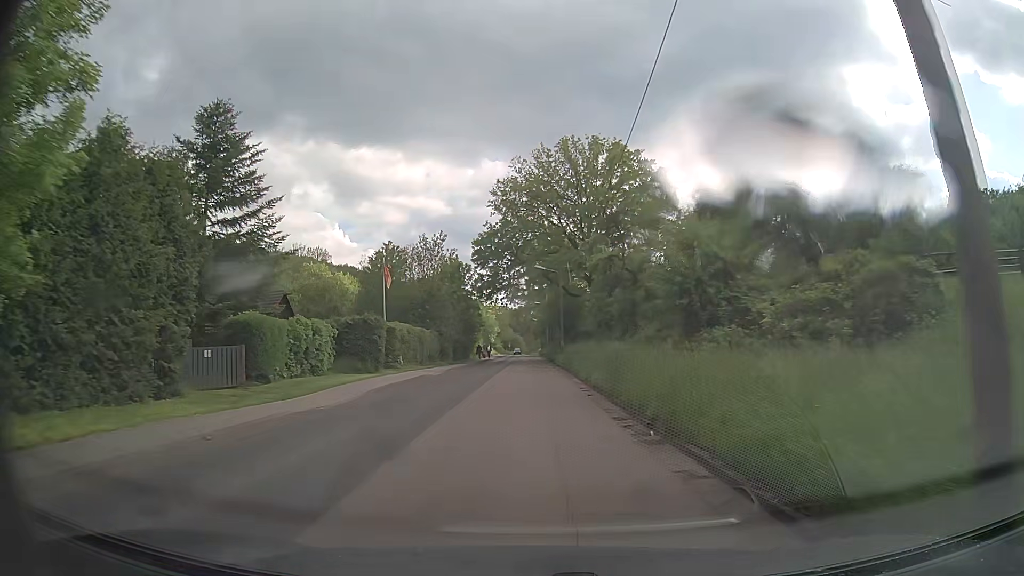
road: secondary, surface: asphalt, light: Day
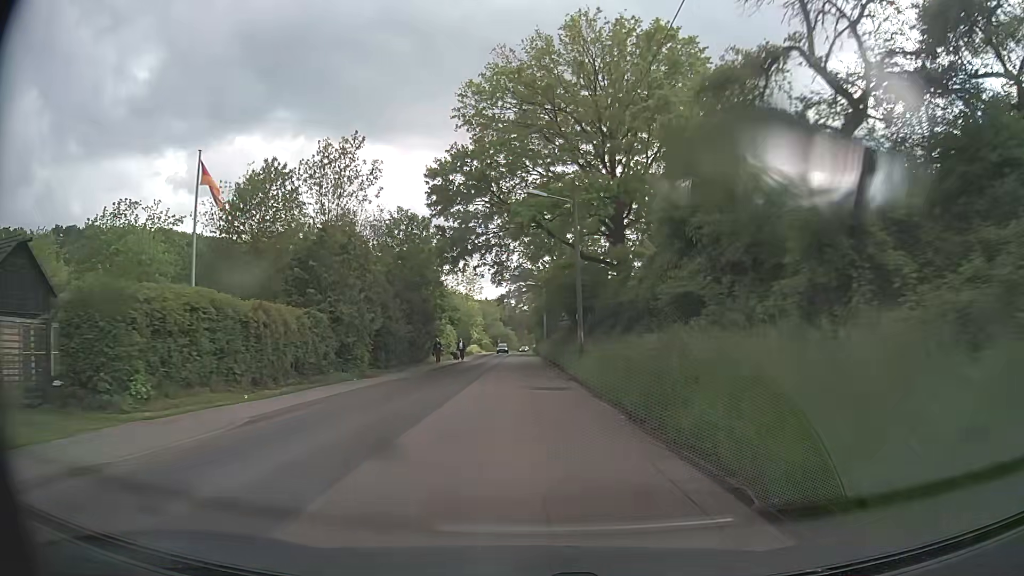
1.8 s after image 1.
(+0.1, +24.9) m; +1°
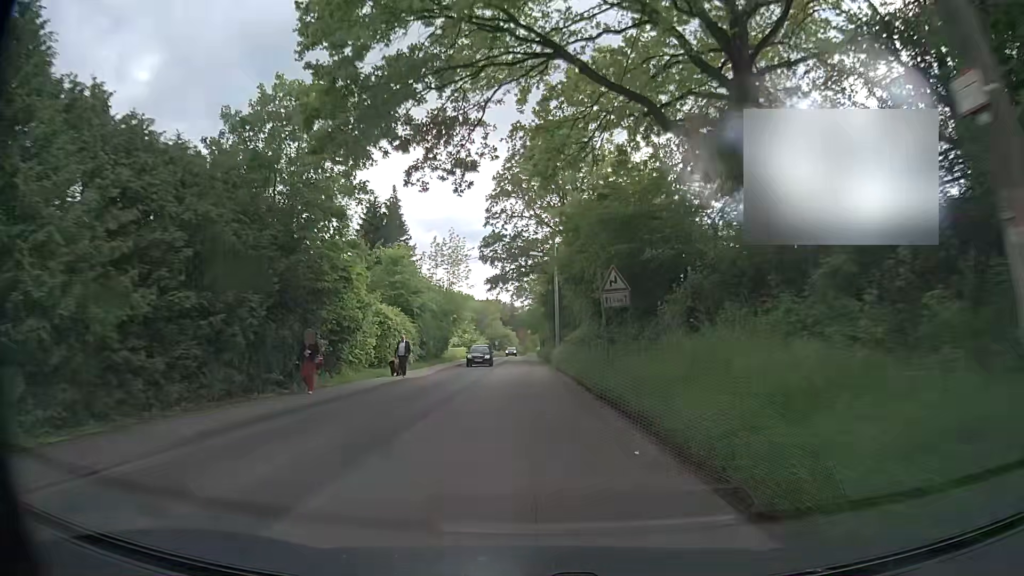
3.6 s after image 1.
(-0.2, +24.9) m; 0°
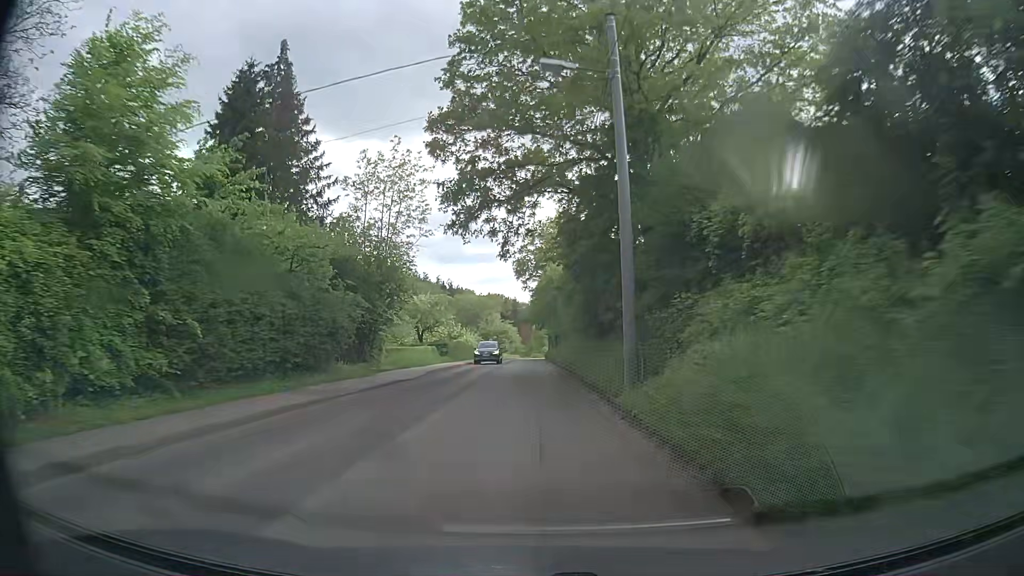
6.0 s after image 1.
(-0.2, +33.0) m; 0°
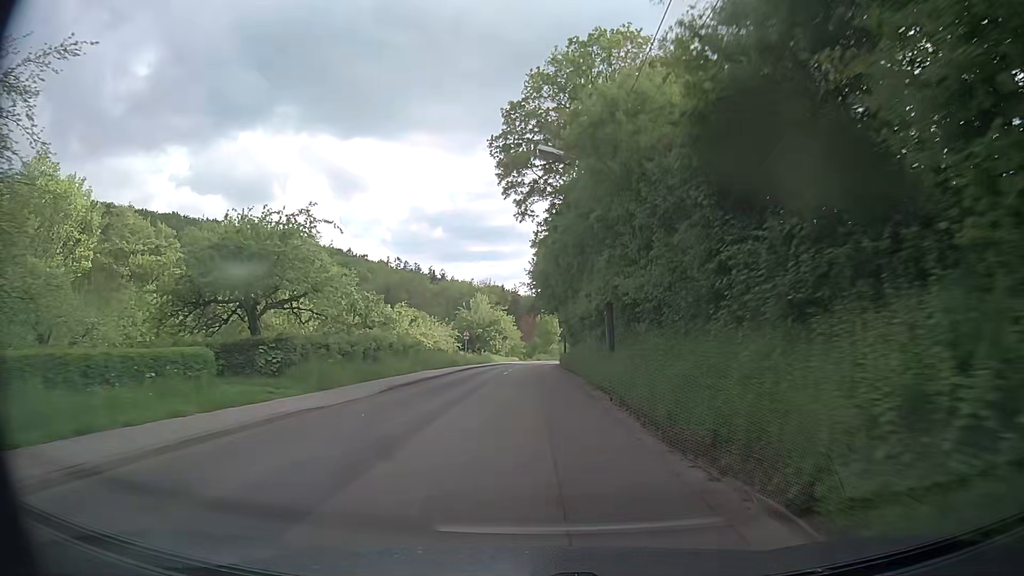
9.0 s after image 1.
(-0.3, +41.2) m; -1°
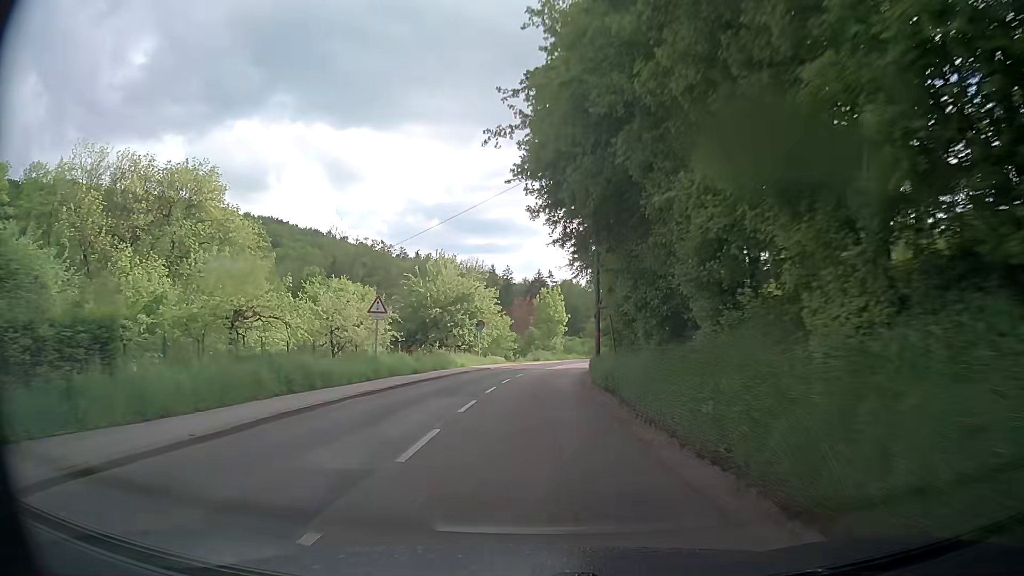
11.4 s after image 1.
(+0.1, +32.9) m; 0°
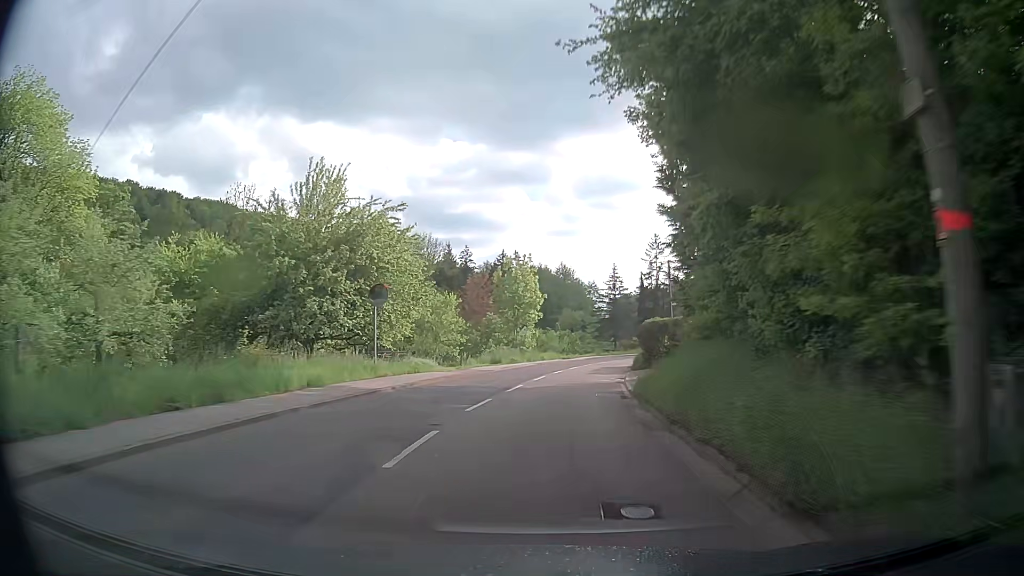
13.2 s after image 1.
(+0.3, +24.8) m; +3°
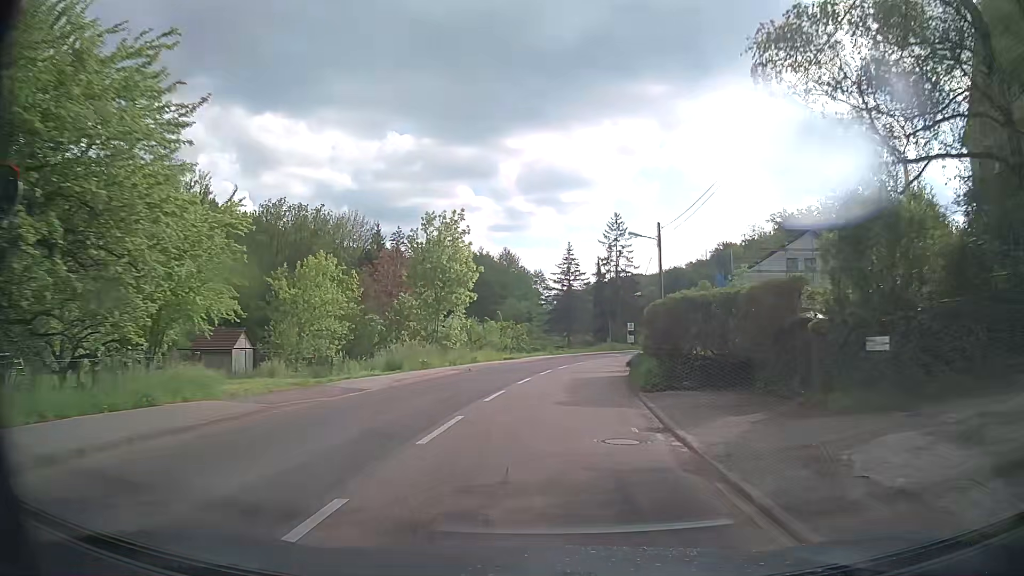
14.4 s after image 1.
(+0.5, +16.8) m; +5°
(0, +10) (+1, +20) (+3, +30) (+5, +40) (+7, +49) (+10, +59) (+13, +68) (+16, +78) (+20, +87) (+23, +97) m
